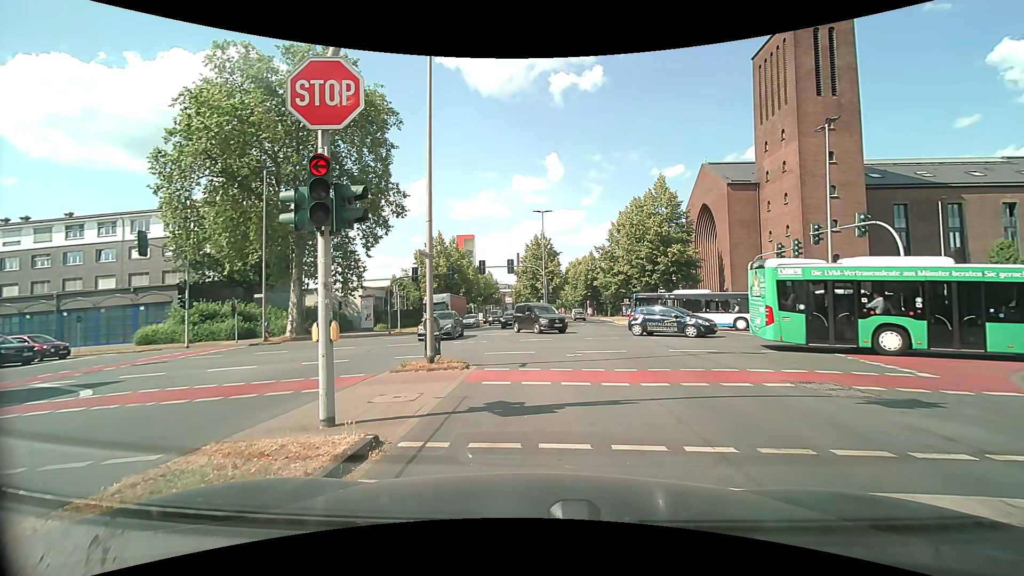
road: secondary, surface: asphalt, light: Day
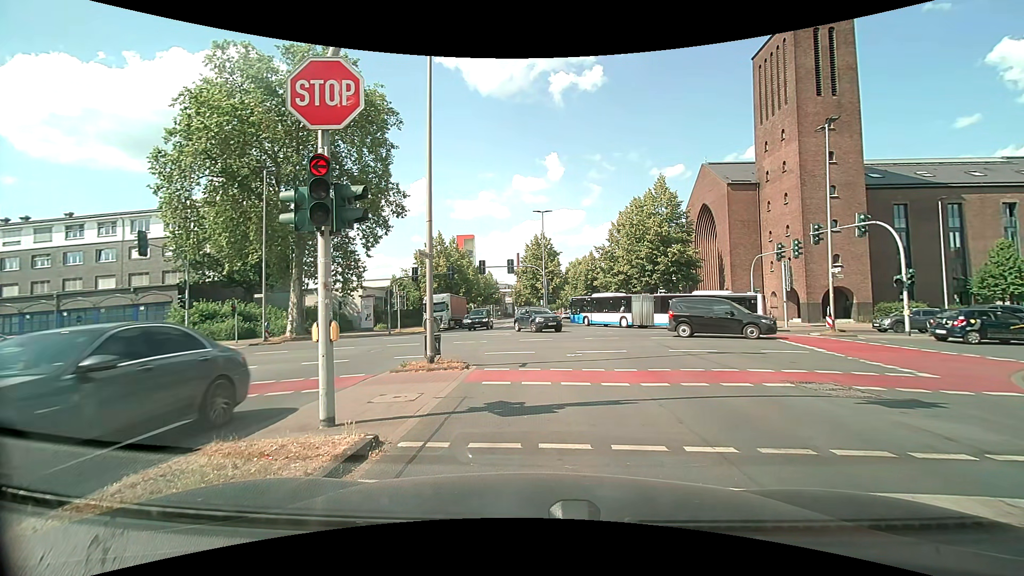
(0.0, 0.0) m; 0°
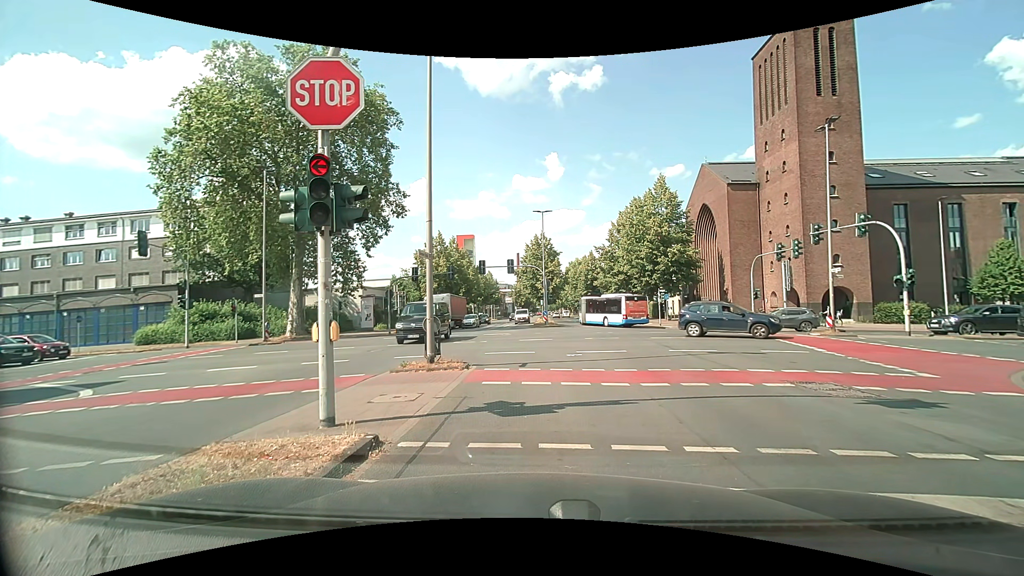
(0.0, 0.0) m; 0°
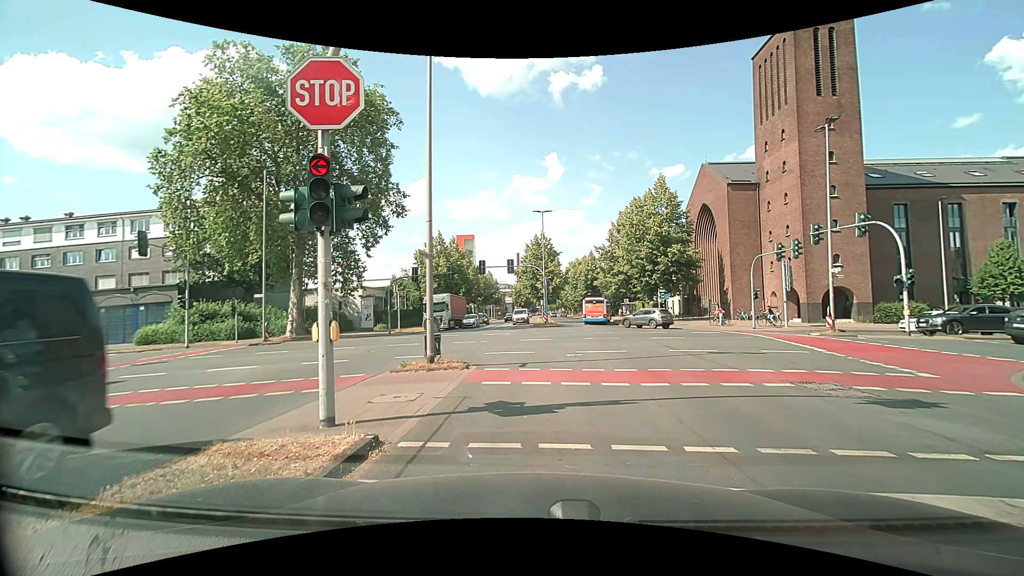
(0.0, 0.0) m; 0°
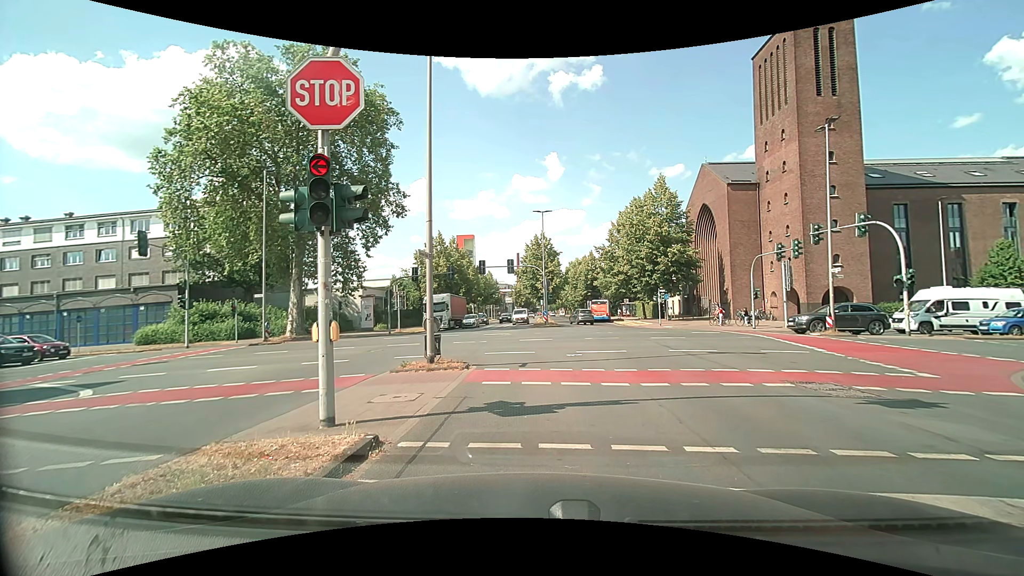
(0.0, 0.0) m; 0°
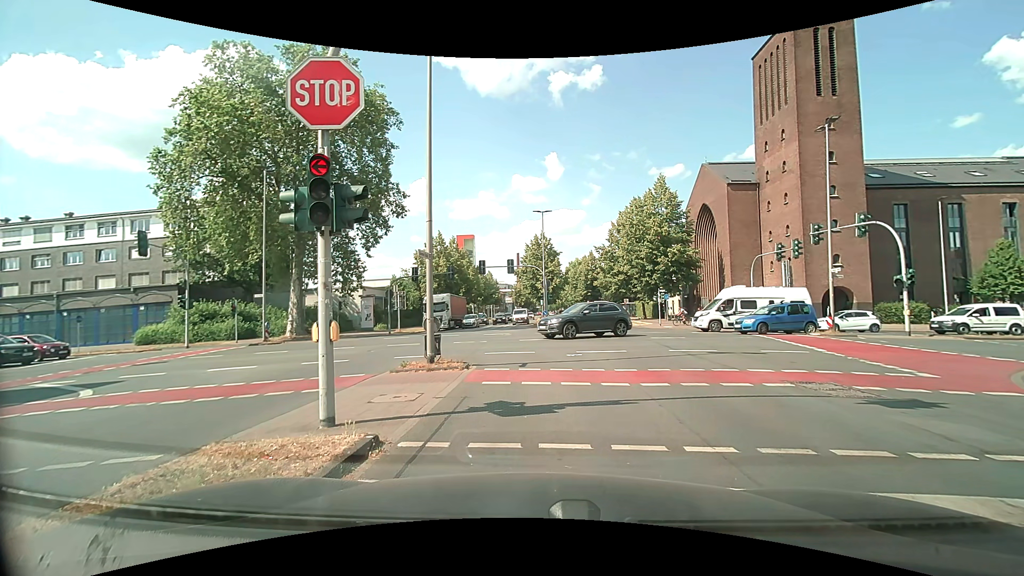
(0.0, 0.0) m; 0°
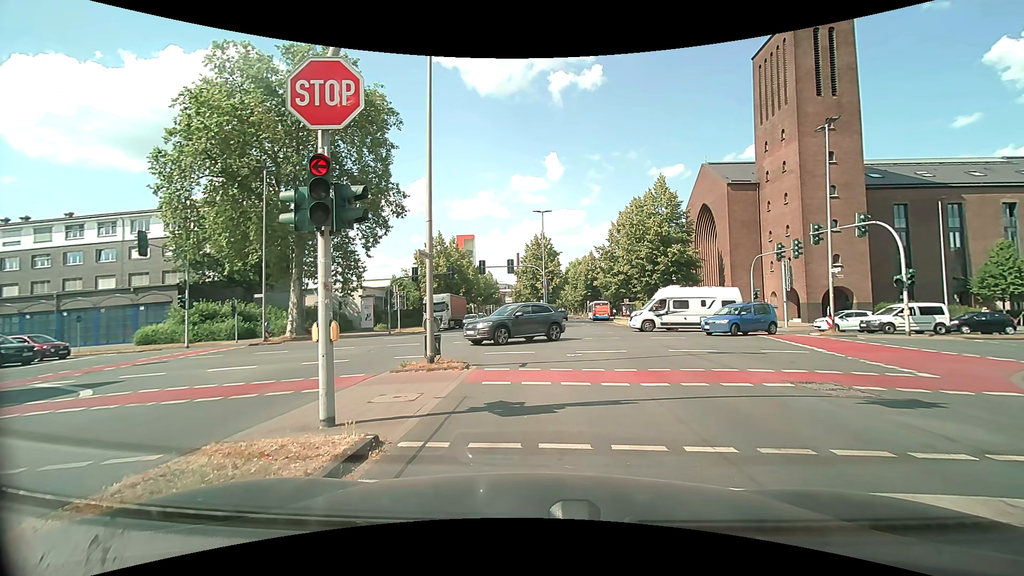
(0.0, 0.0) m; 0°
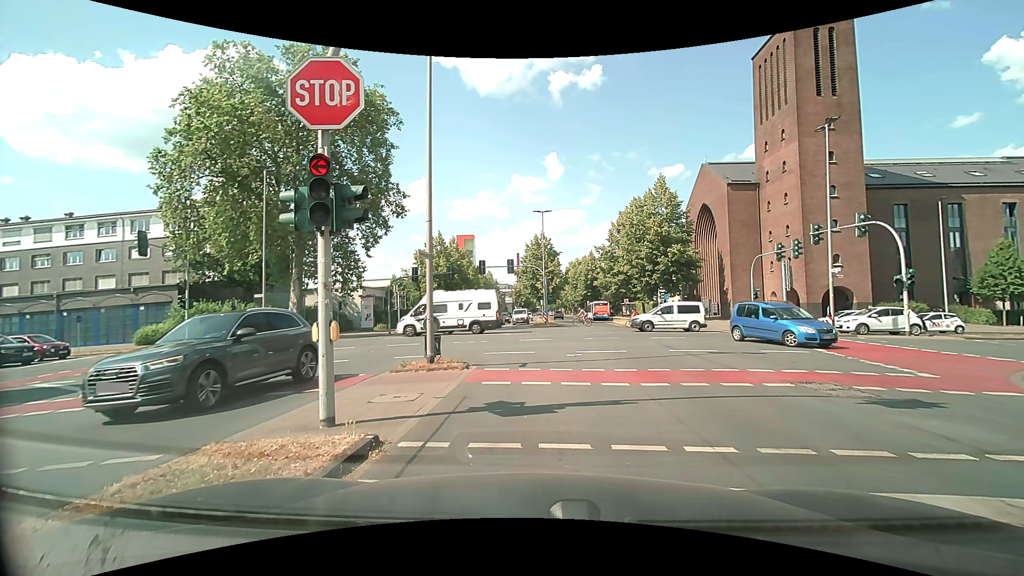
(0.0, 0.0) m; 0°
(0, +10) (0, +20) (-3, +29) (-10, +36) (-20, +38) (-30, +38) (-40, +38) (-50, +39) (-60, +39) (-70, +39) m
